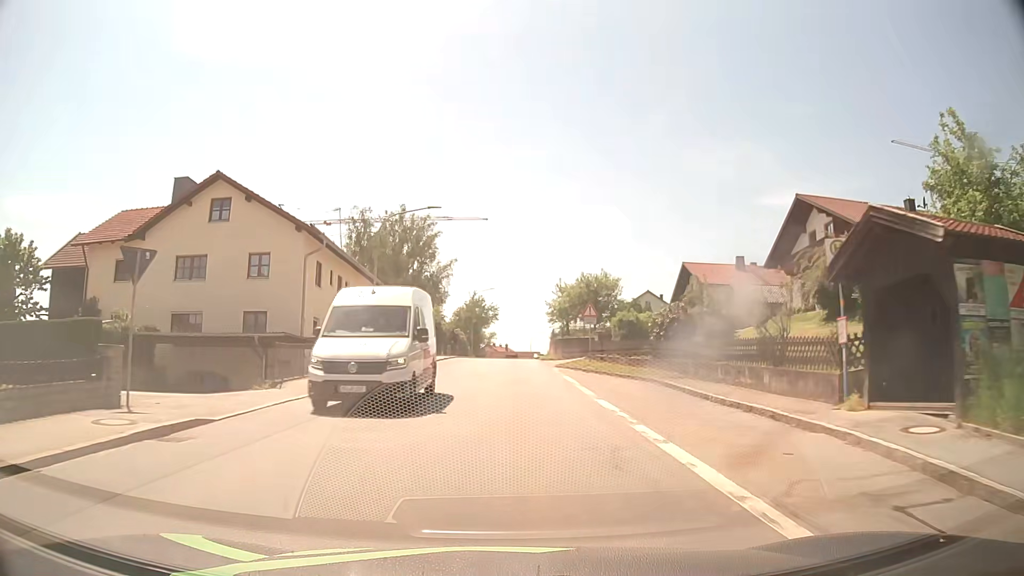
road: tertiary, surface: asphalt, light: Day
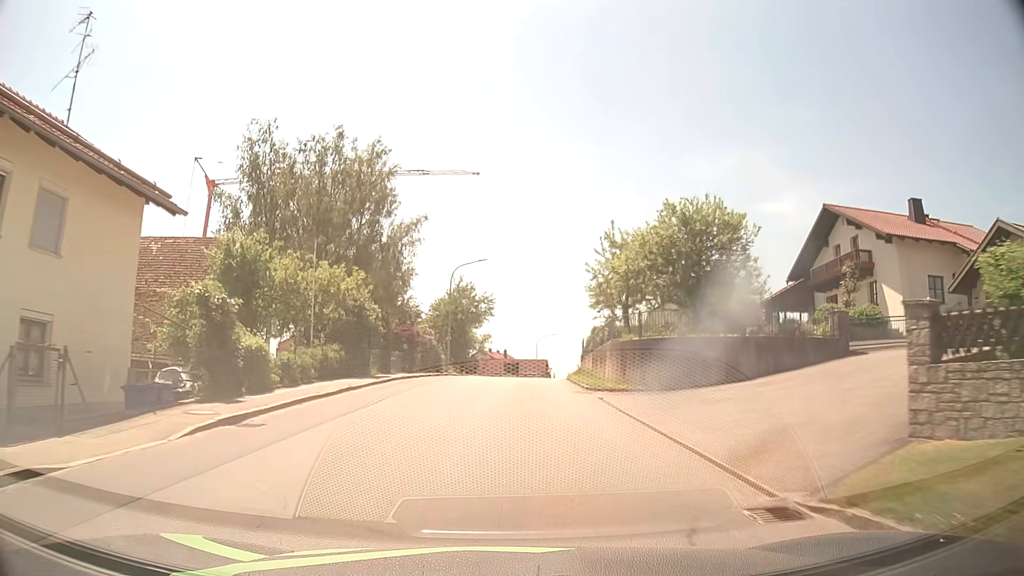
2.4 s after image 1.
(+0.2, +30.5) m; 0°
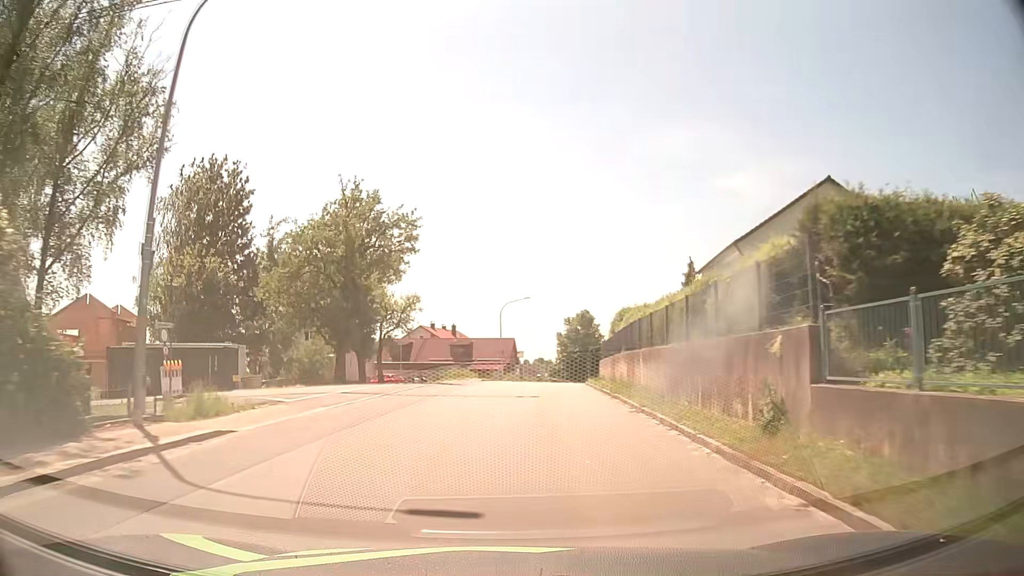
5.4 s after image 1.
(+0.9, +38.2) m; +3°
(0, +10) (+1, +20) (+1, +30) (+2, +40) (+4, +50) (+6, +60) (+8, +69) (+11, +79) (+14, +88) (+17, +98) m
